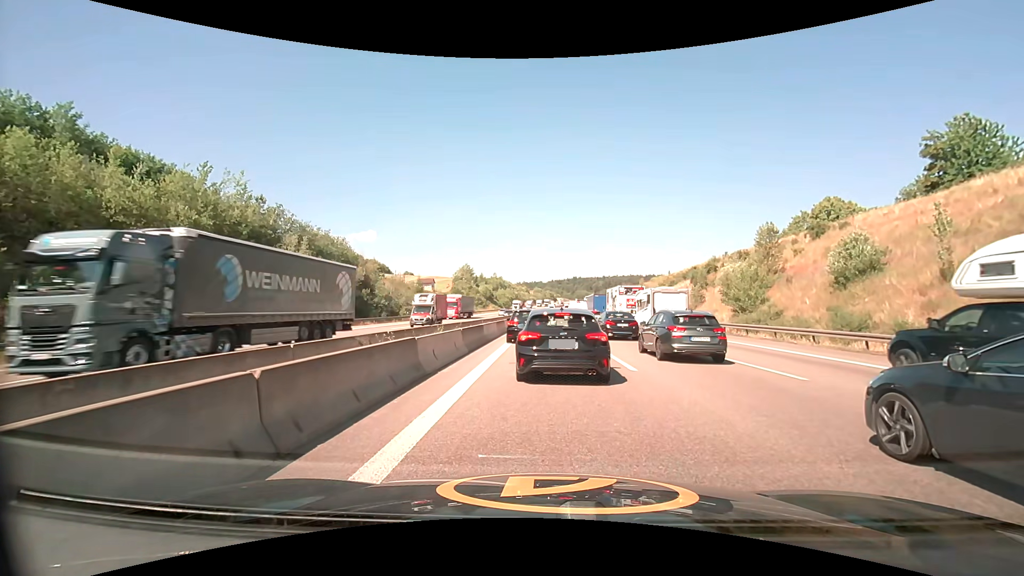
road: motorway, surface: asphalt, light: Day
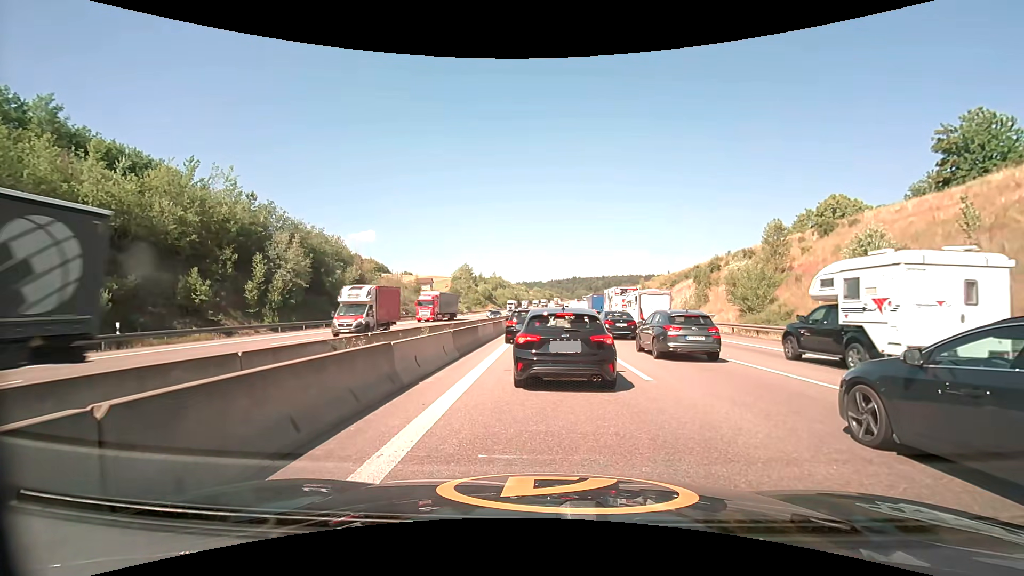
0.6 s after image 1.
(0.0, +1.7) m; +1°
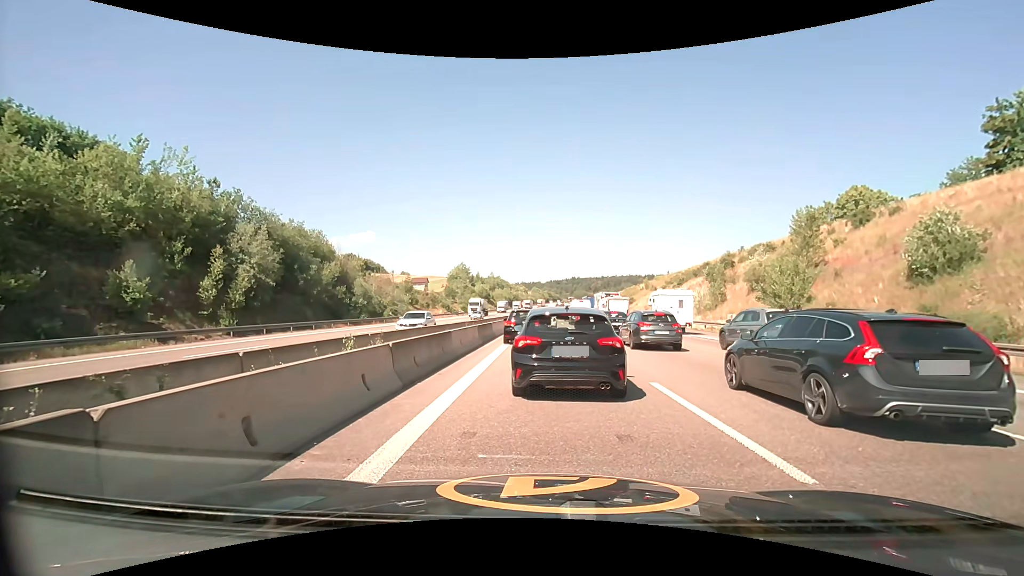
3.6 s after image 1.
(0.0, +5.9) m; -1°
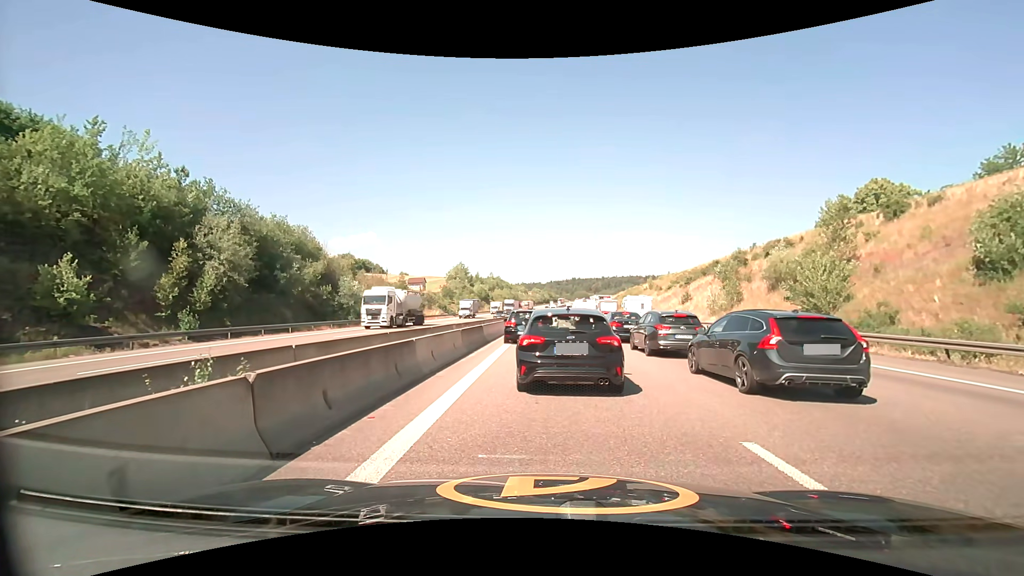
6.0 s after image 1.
(0.0, +4.4) m; +1°
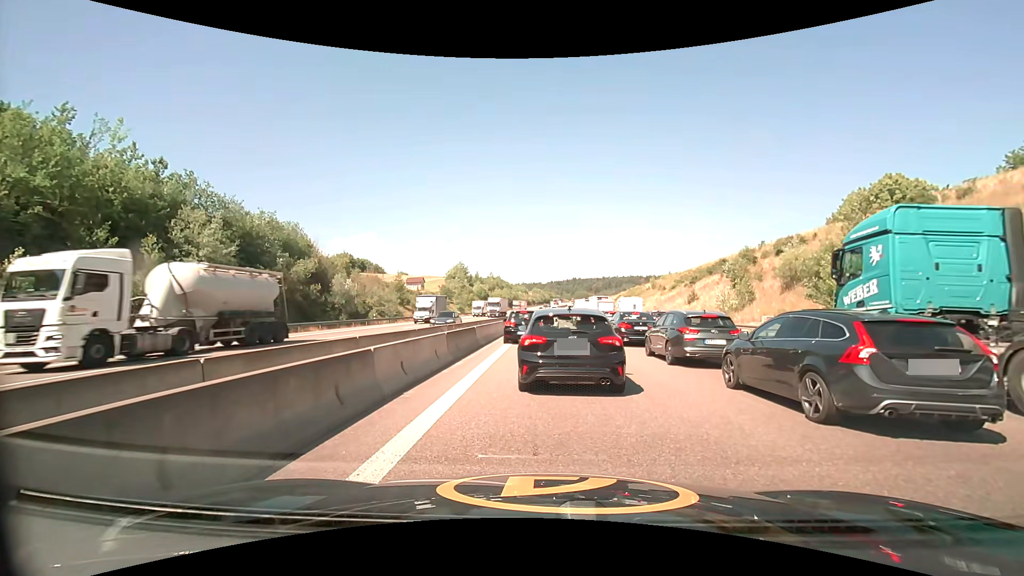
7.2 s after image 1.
(0.0, +2.7) m; 0°
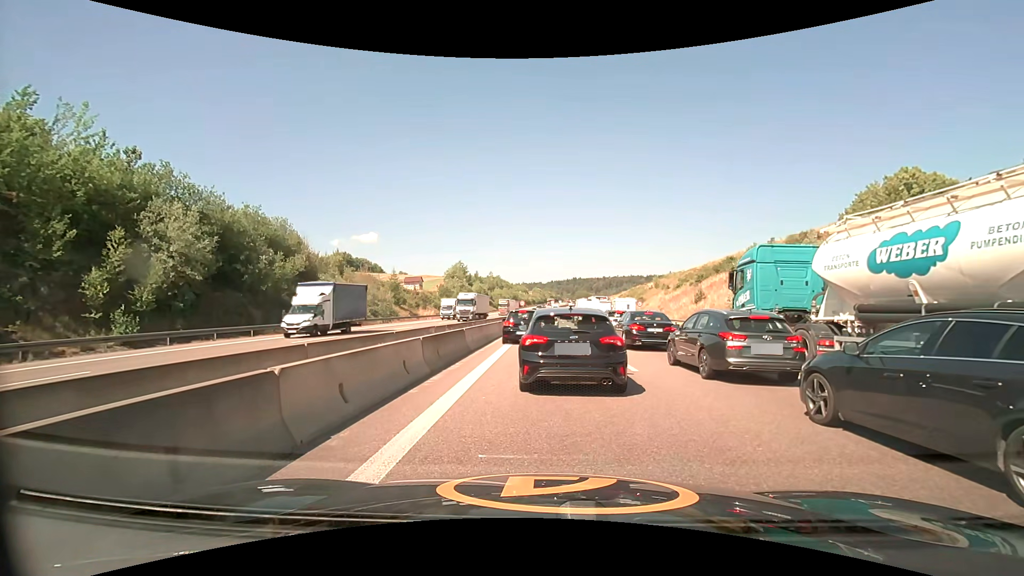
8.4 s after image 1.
(-0.1, +2.9) m; -2°
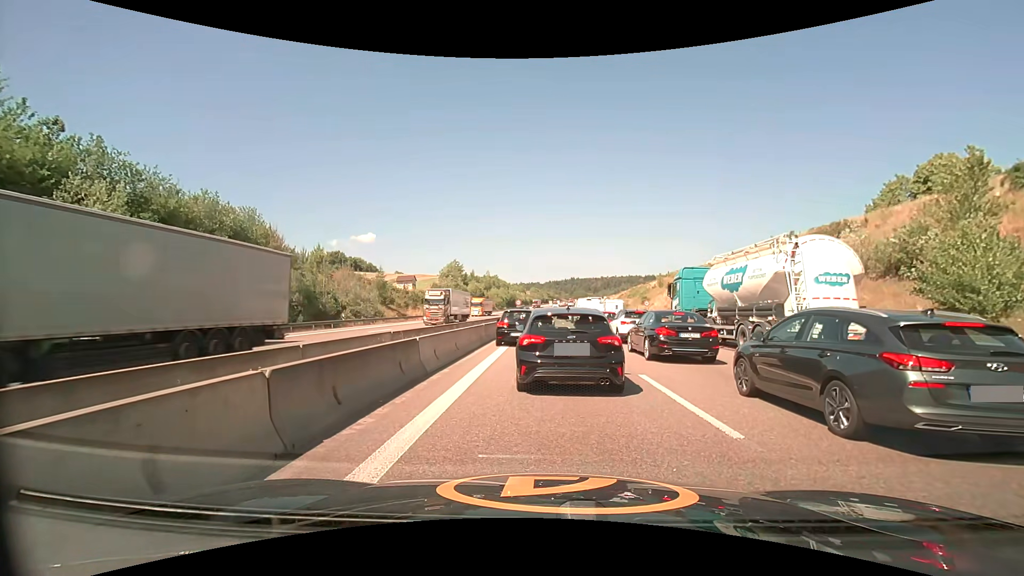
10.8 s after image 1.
(+0.1, +6.2) m; +2°
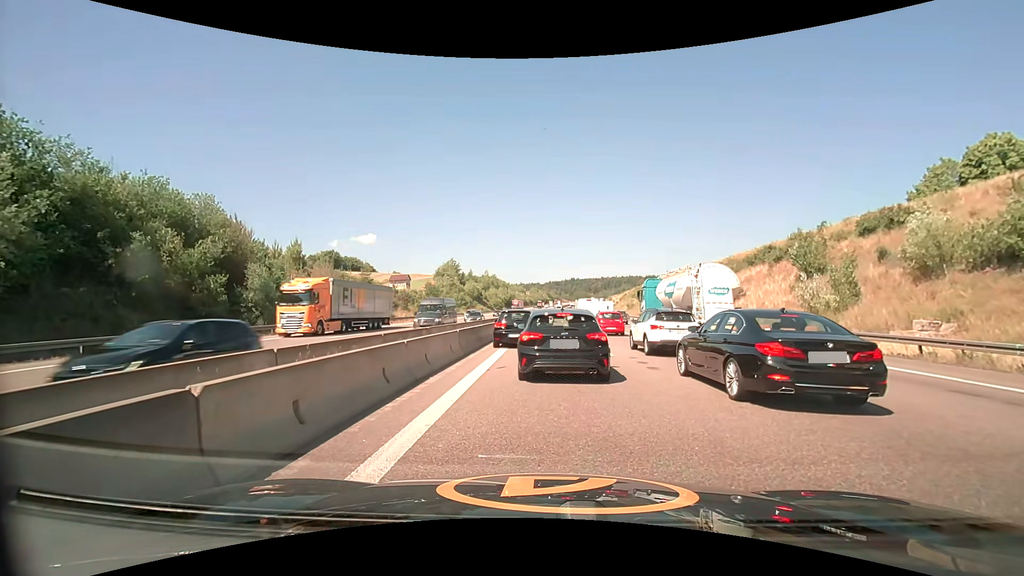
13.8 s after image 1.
(-0.1, +7.0) m; 0°
(0, +10) (0, +20) (0, +30) (0, +40) (0, +50) (0, +60) (0, +70) (+1, +80) (+1, +90) (+1, +100) m
